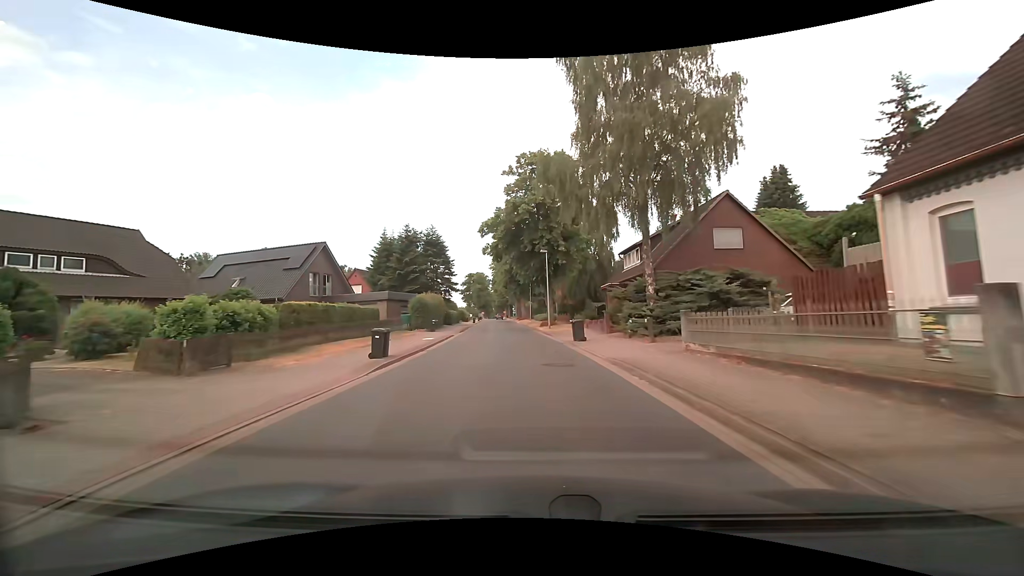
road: tertiary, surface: asphalt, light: Day
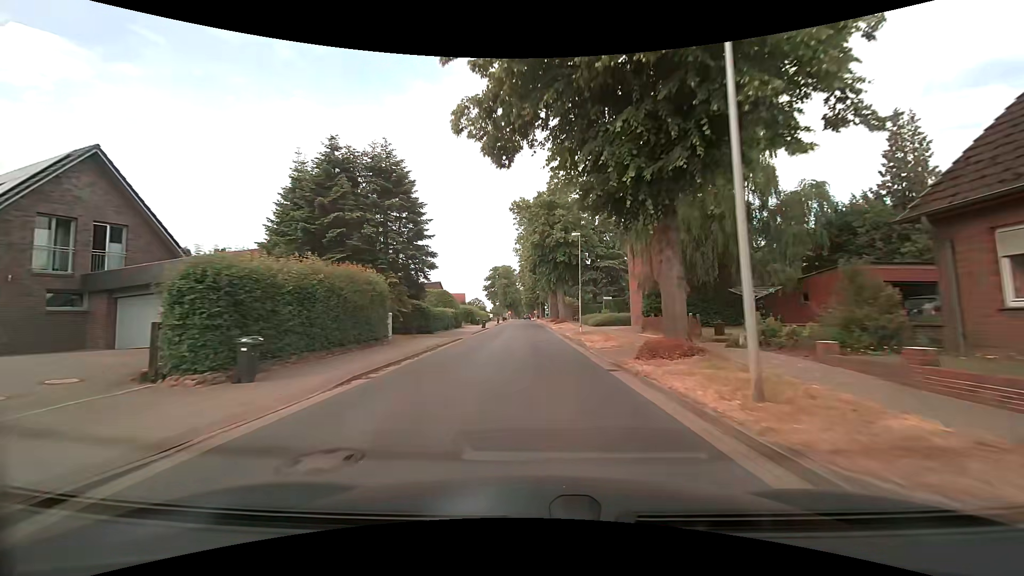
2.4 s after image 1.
(-1.3, +30.7) m; -4°
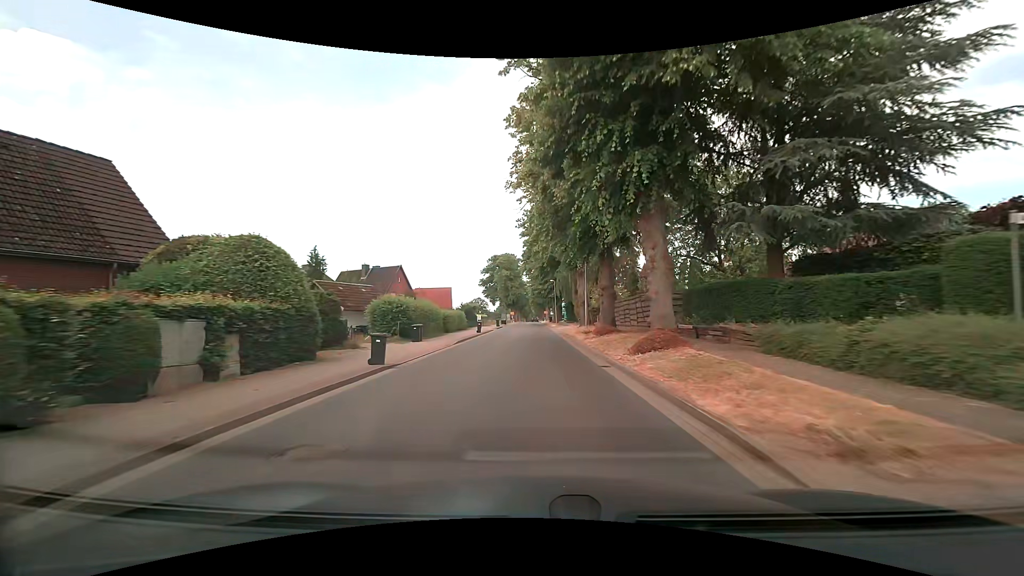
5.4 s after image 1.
(-0.2, +38.2) m; -1°
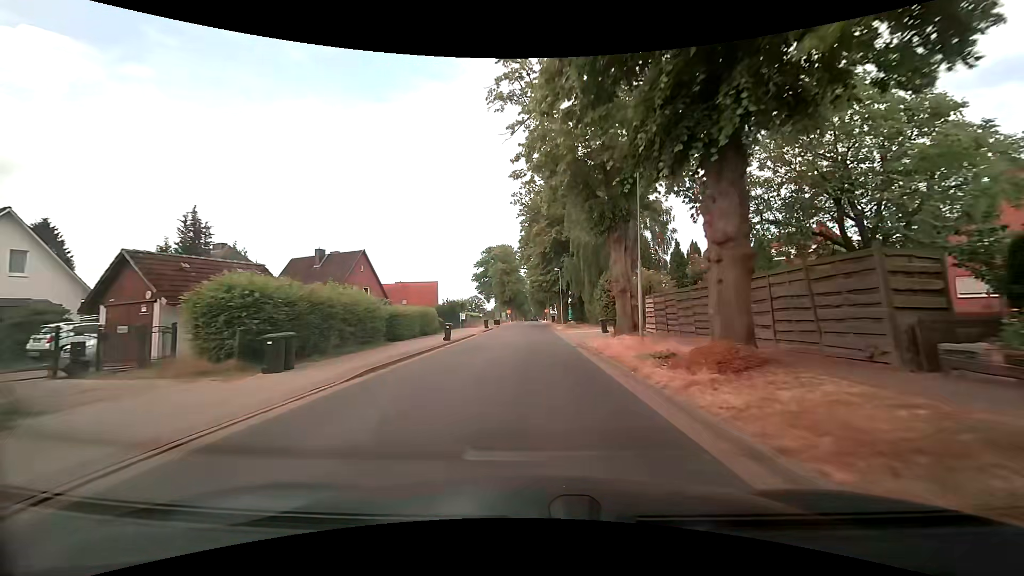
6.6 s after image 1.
(-0.1, +15.2) m; 0°
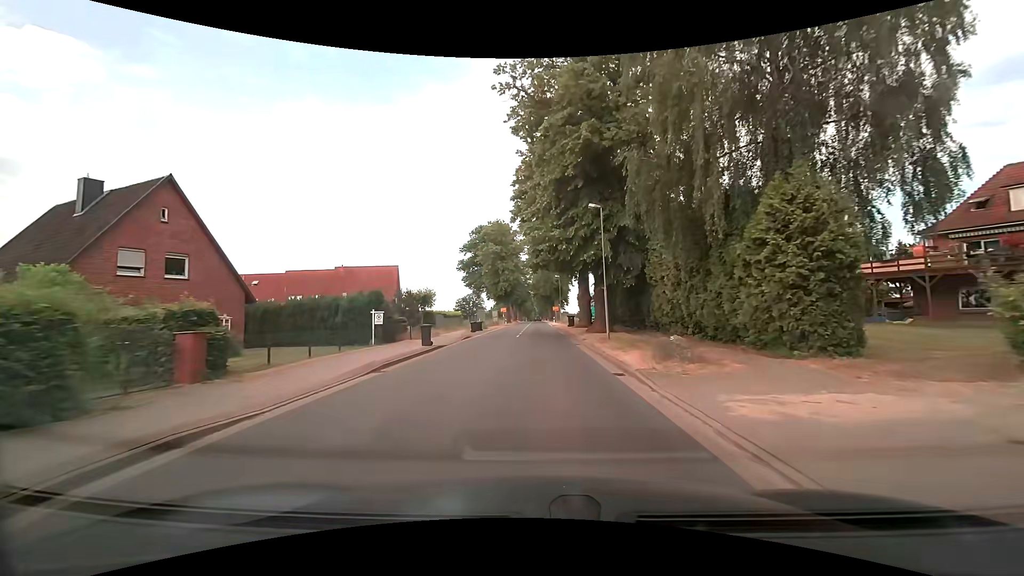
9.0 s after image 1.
(0.0, +30.2) m; 0°
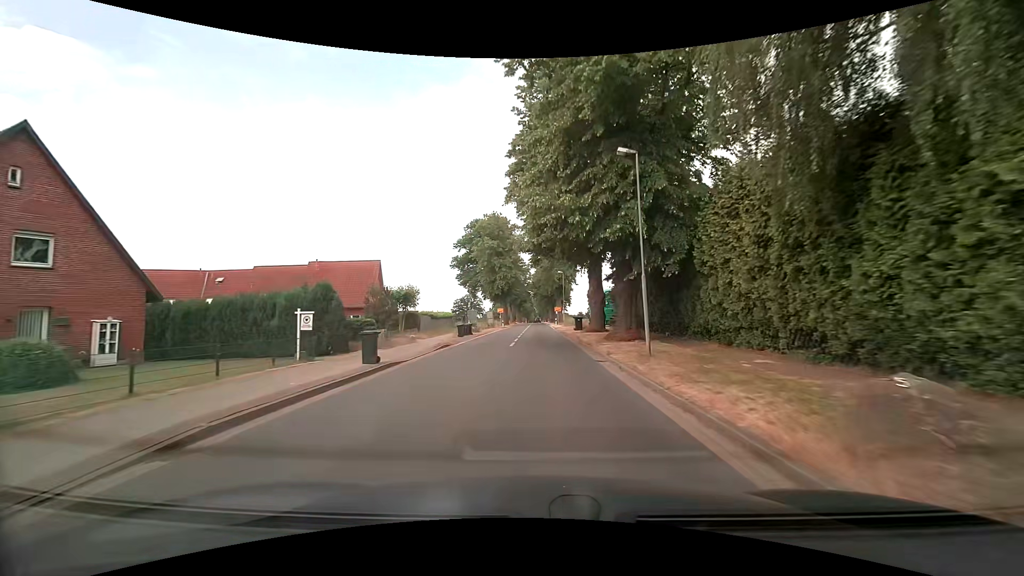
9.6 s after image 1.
(-0.1, +7.5) m; 0°
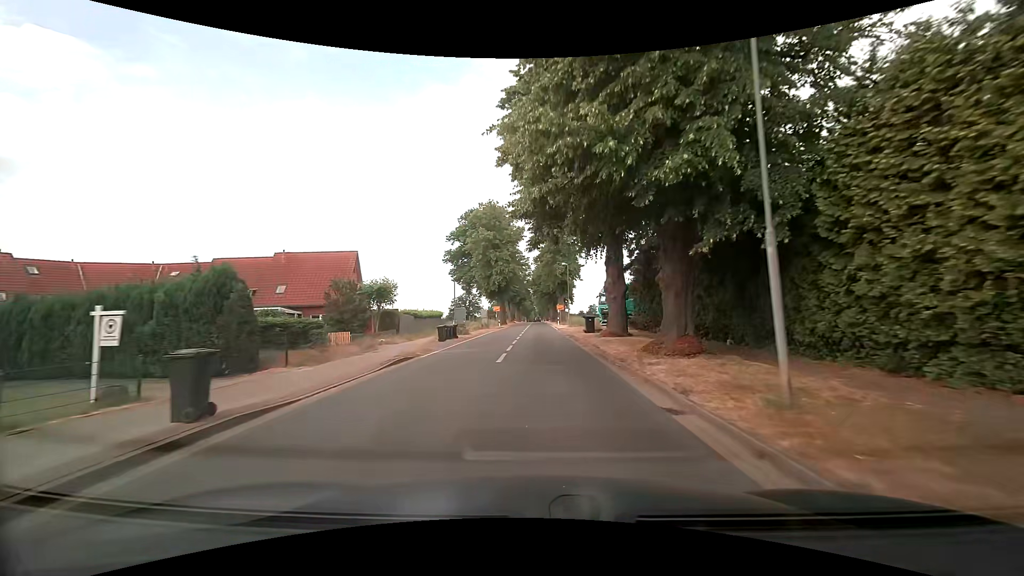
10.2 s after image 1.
(0.0, +7.5) m; 0°
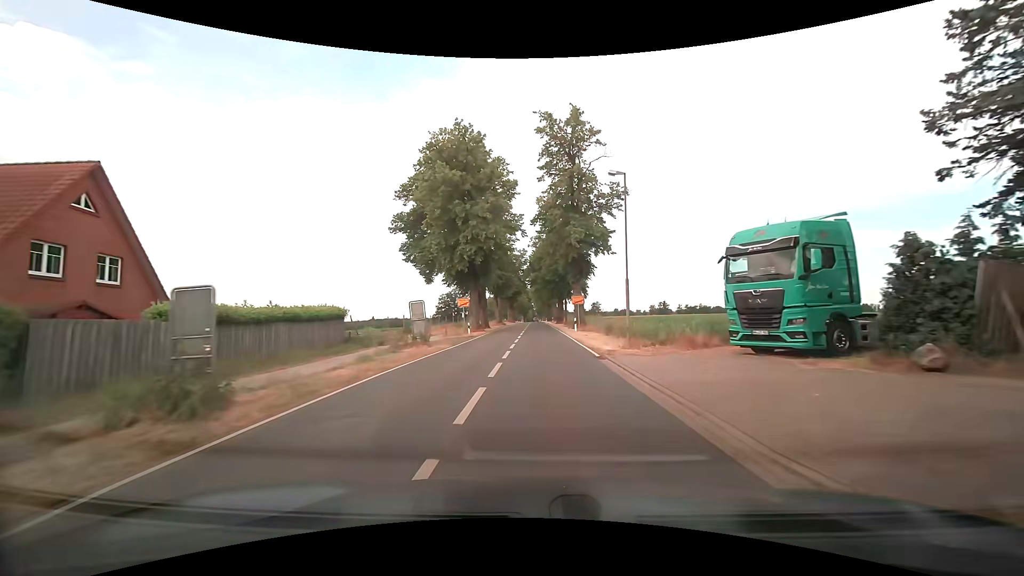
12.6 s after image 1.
(0.0, +30.2) m; +1°
(0, +10) (0, +20) (0, +30) (0, +40) (0, +50) (0, +60) (0, +70) (0, +80) (0, +90) (0, +100) m
